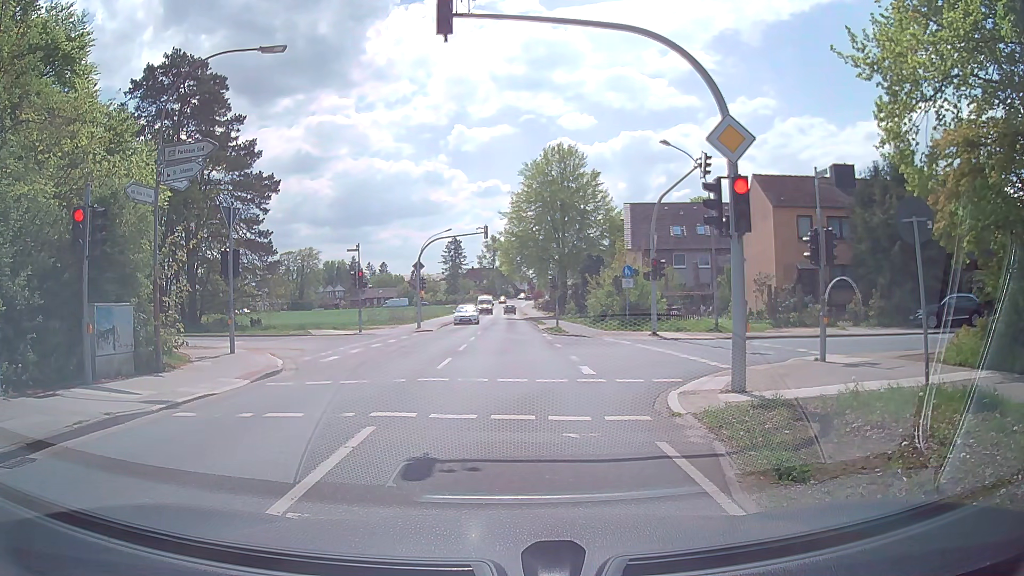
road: secondary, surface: asphalt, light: Day
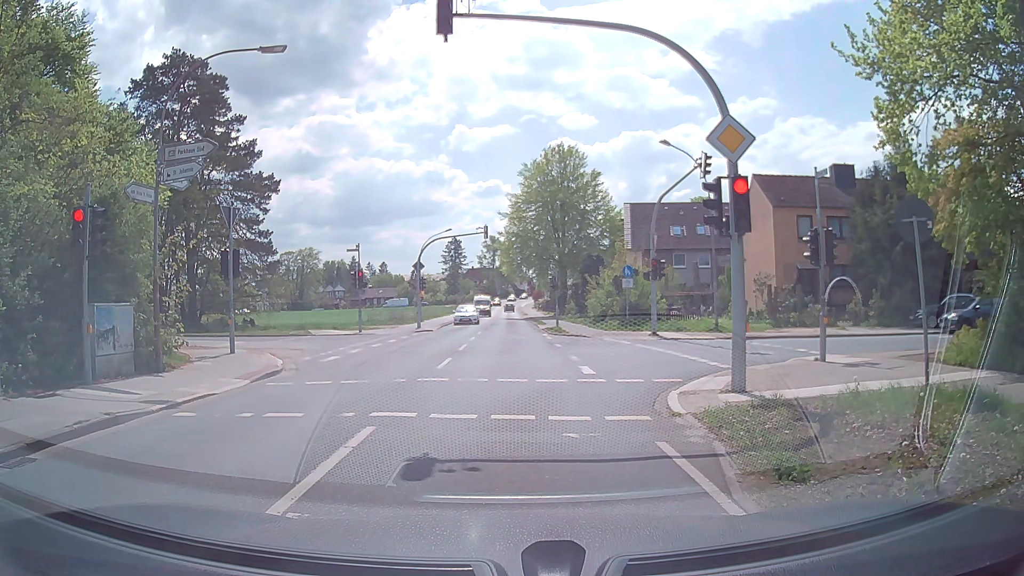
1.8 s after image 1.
(0.0, 0.0) m; 0°
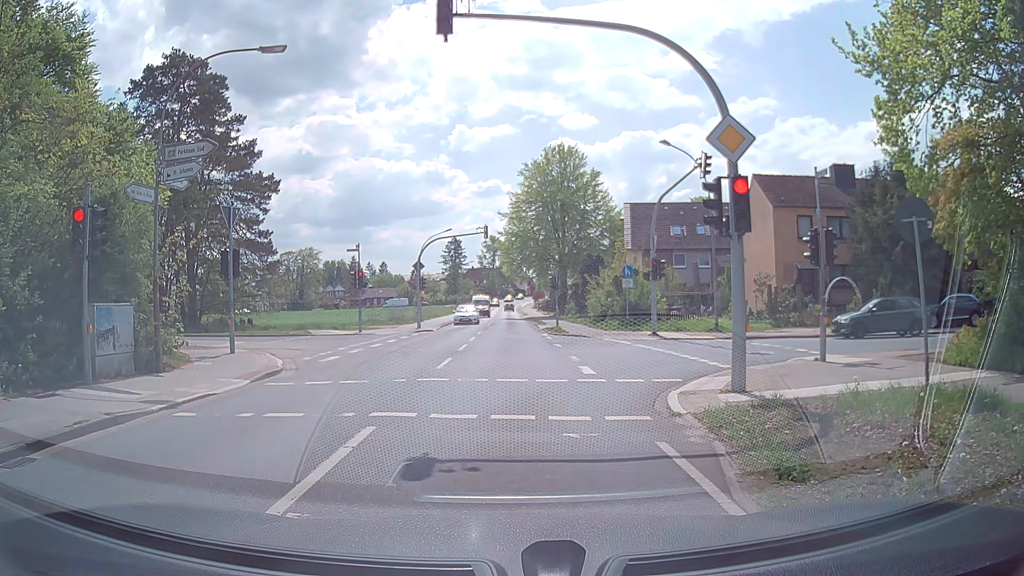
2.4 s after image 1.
(0.0, 0.0) m; 0°
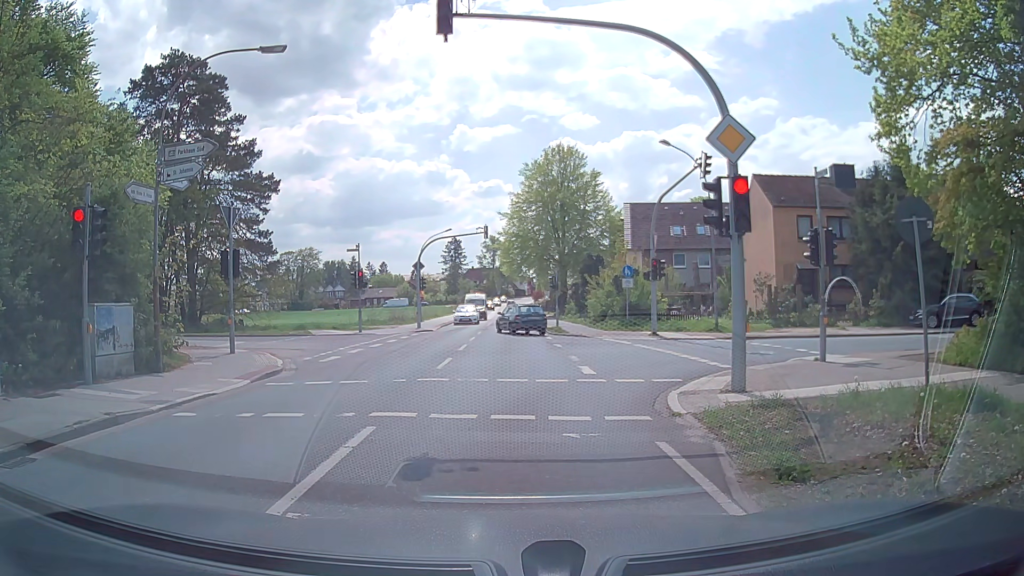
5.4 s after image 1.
(0.0, 0.0) m; 0°
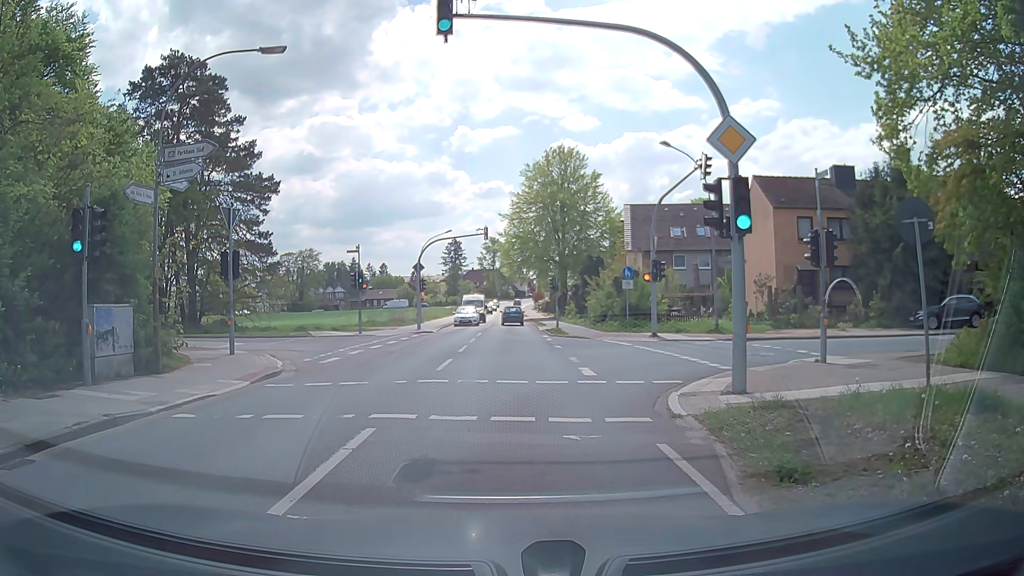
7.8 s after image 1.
(0.0, 0.0) m; 0°
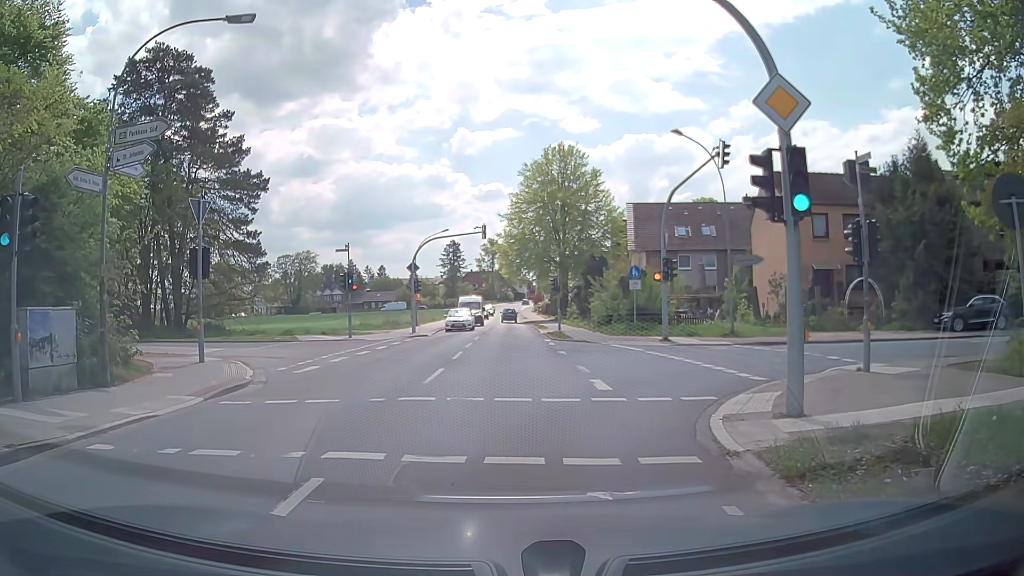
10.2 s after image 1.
(0.0, +2.3) m; -1°
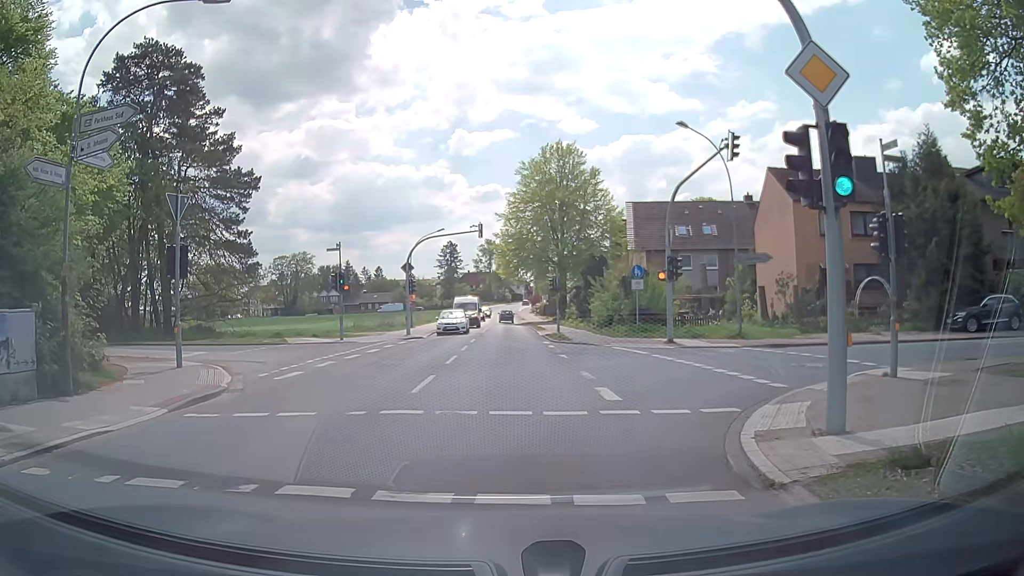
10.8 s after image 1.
(0.0, +1.3) m; +1°
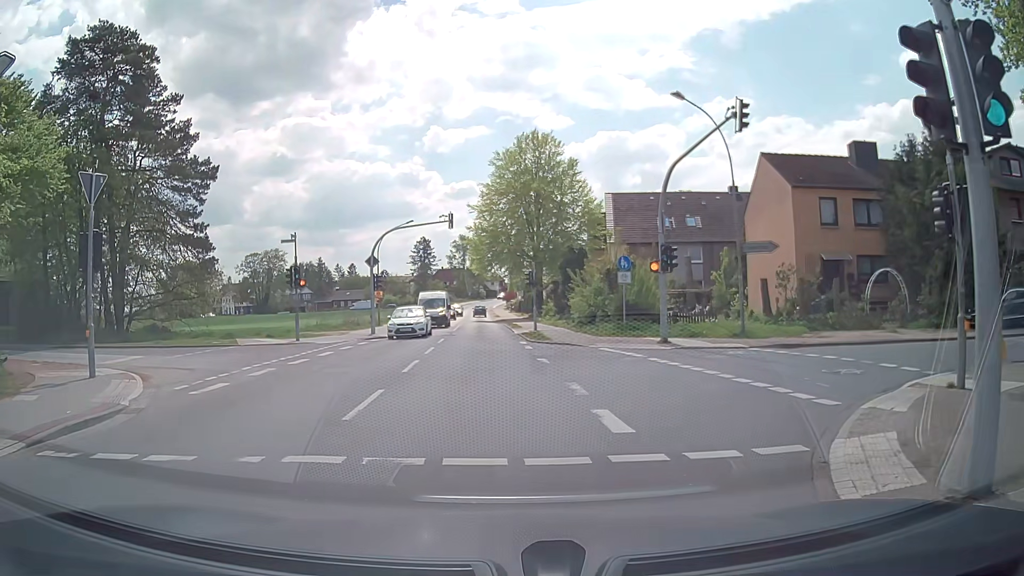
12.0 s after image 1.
(+0.1, +3.1) m; +4°
